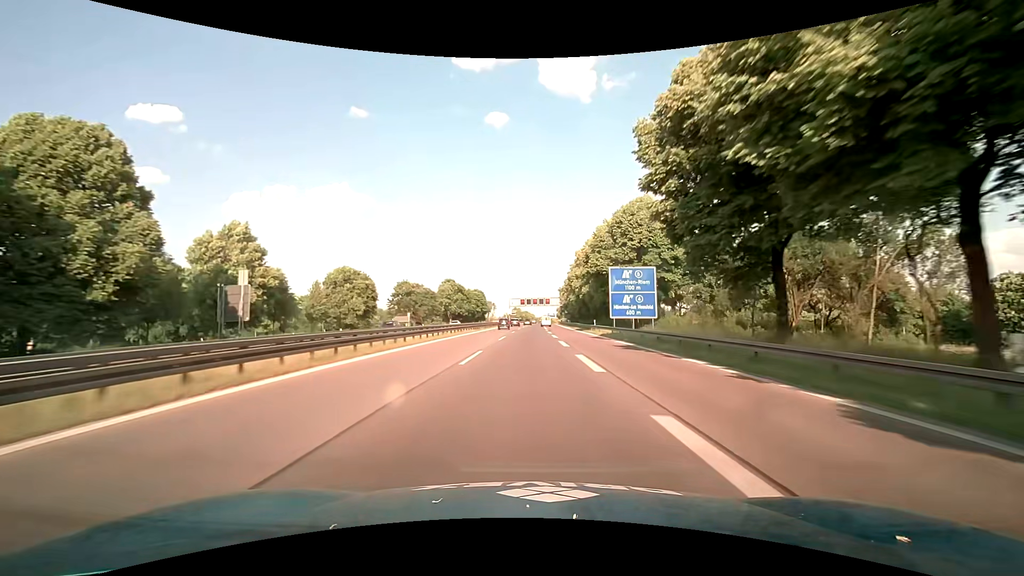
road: motorway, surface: asphalt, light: Day
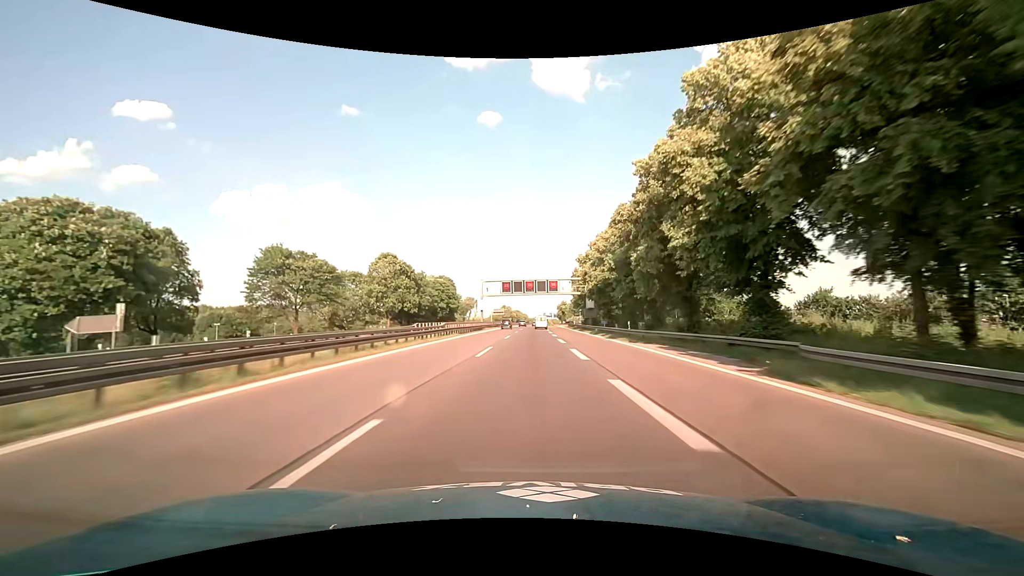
(+0.2, +68.2) m; +1°
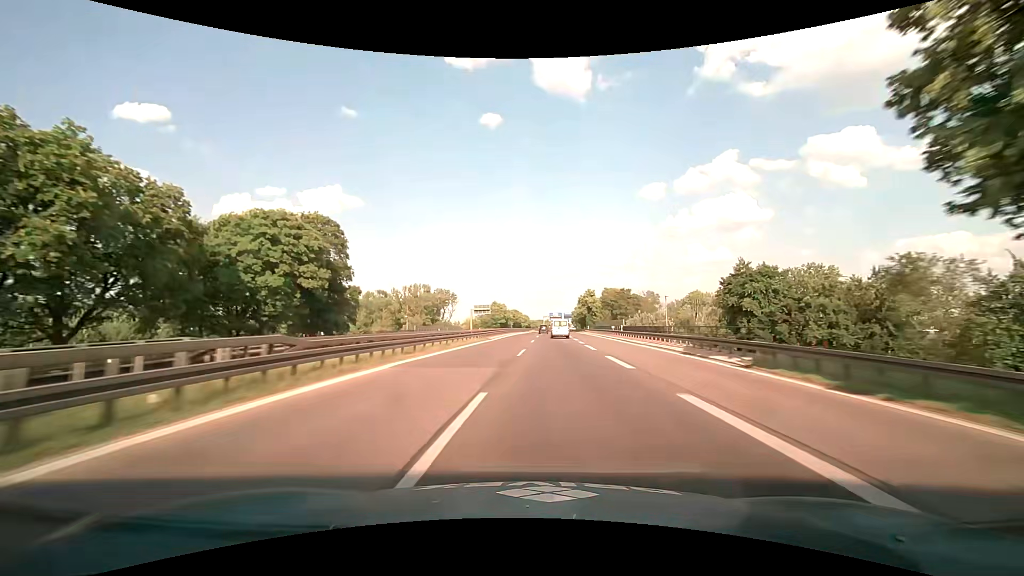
(-0.4, +86.8) m; -1°
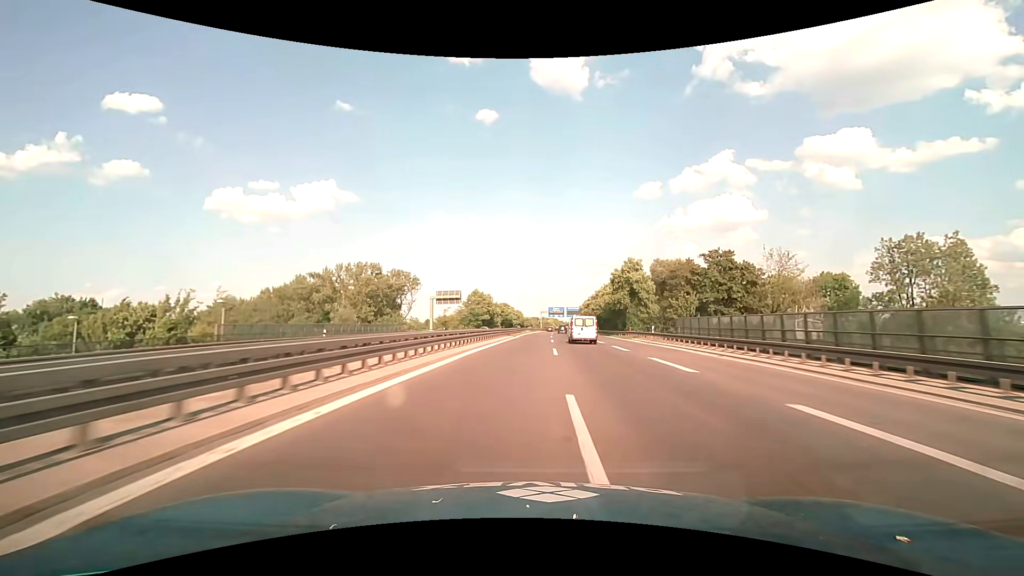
(+0.5, +55.0) m; +1°
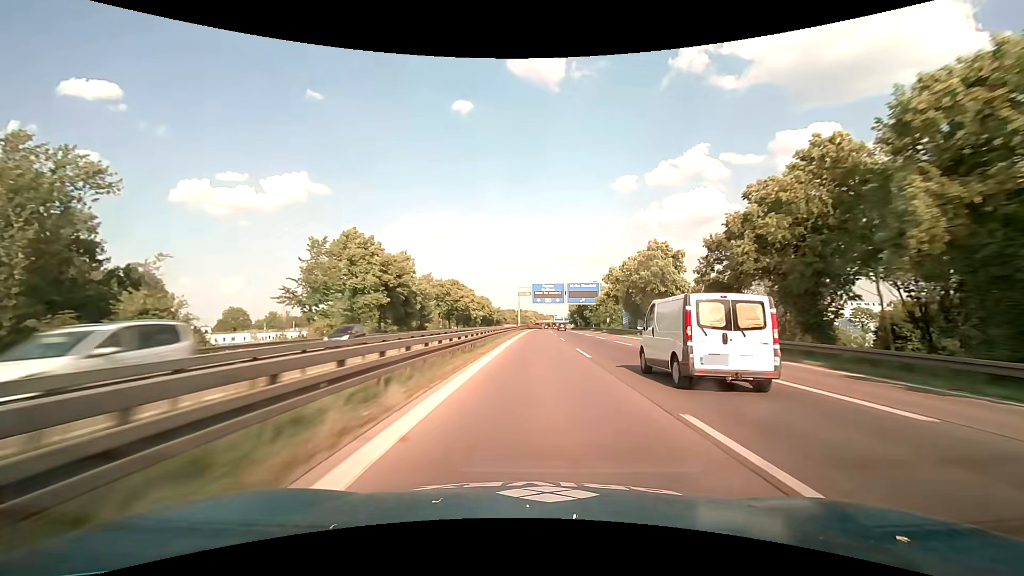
(+1.7, +92.0) m; +2°
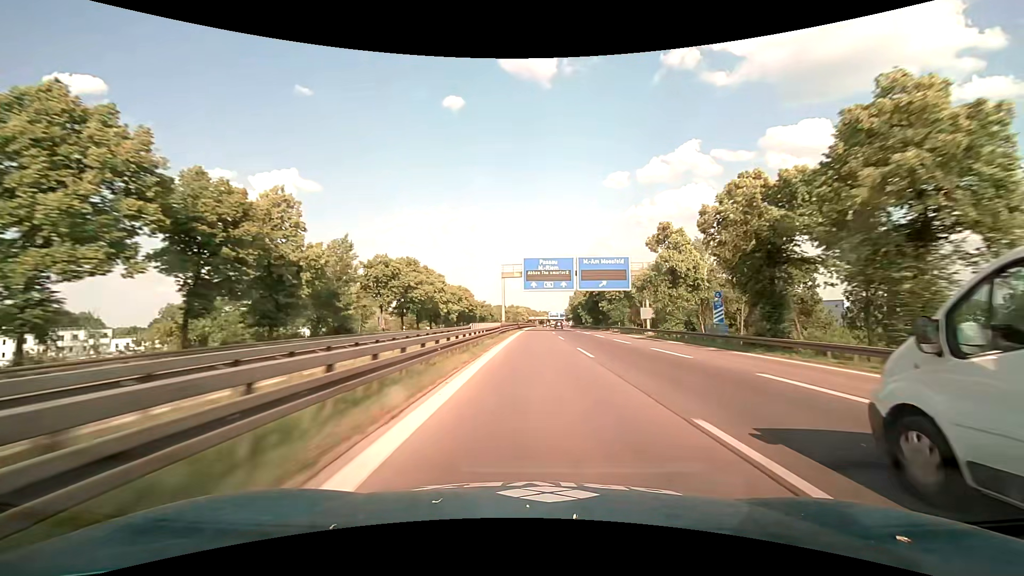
(+0.3, +36.6) m; +1°
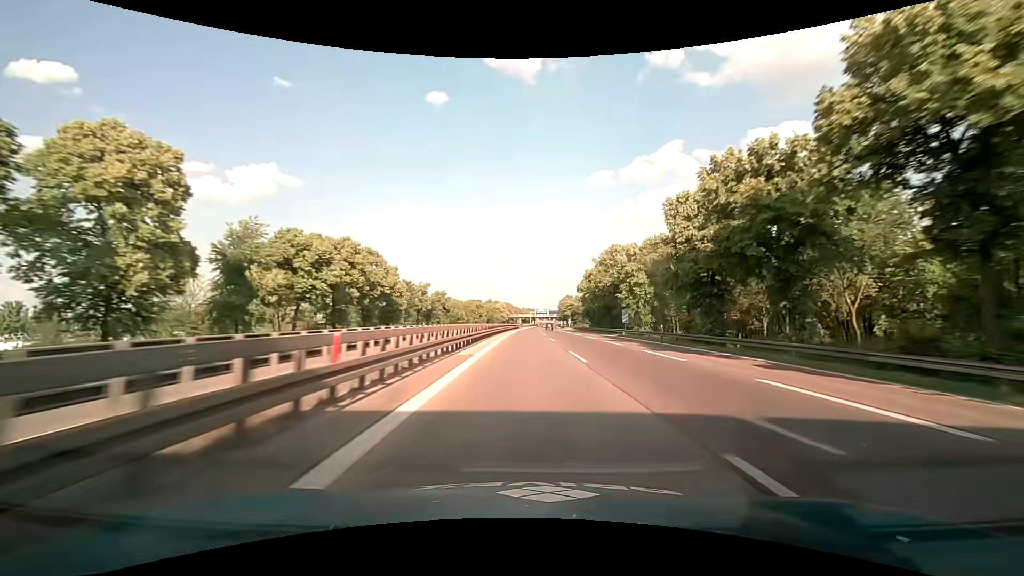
(+1.0, +73.7) m; +2°
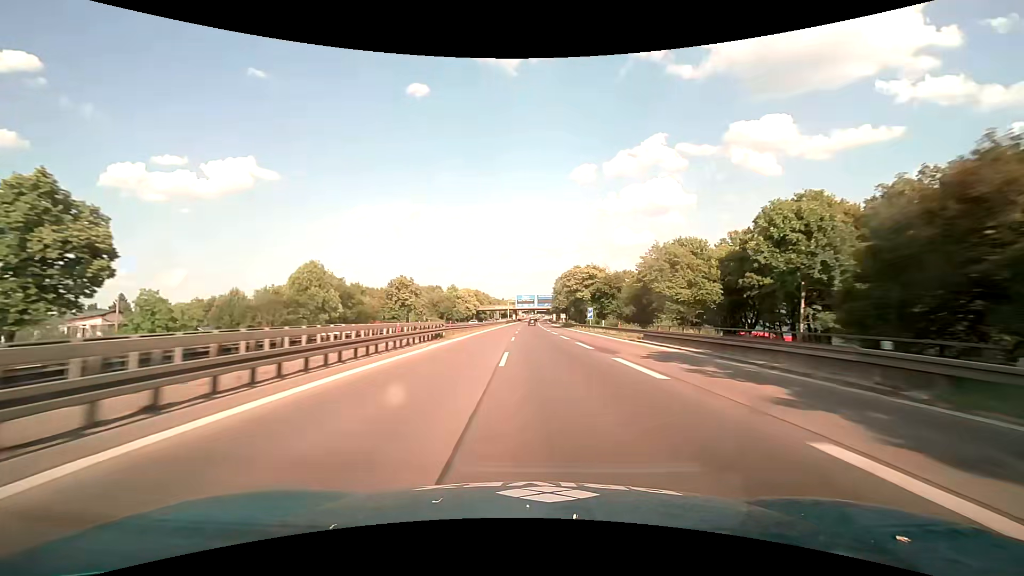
(+2.7, +92.2) m; +2°
(0, +10) (0, +20) (0, +30) (0, +40) (0, +50) (0, +60) (0, +70) (0, +80) (0, +90) (0, +100) m
